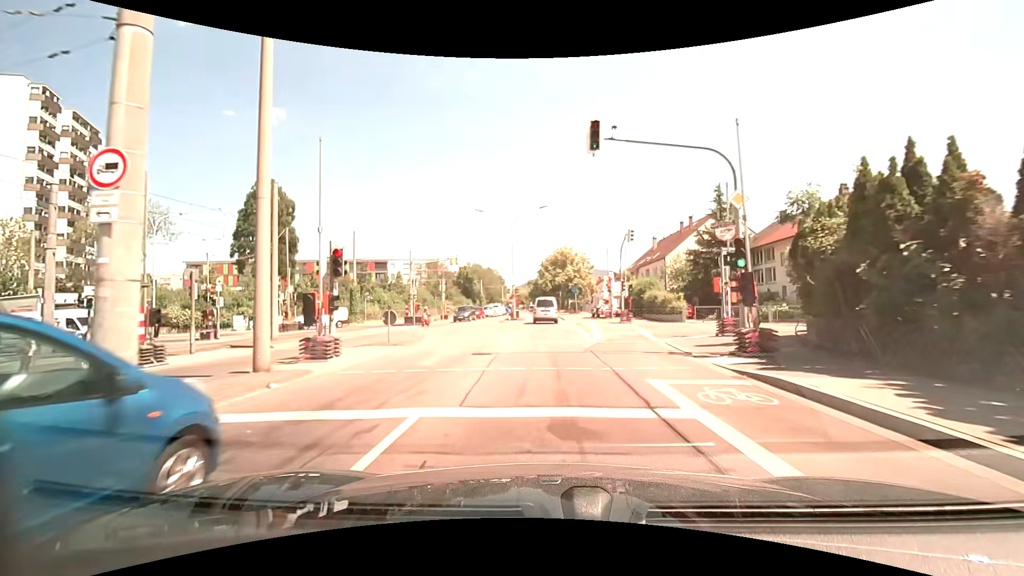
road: tertiary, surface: asphalt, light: Day
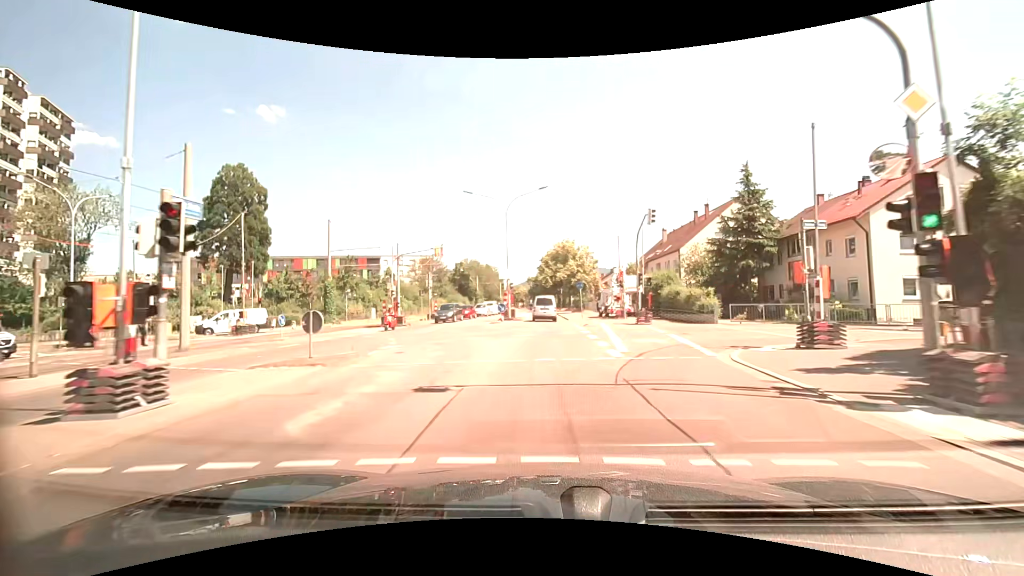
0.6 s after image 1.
(0.0, +6.4) m; +1°
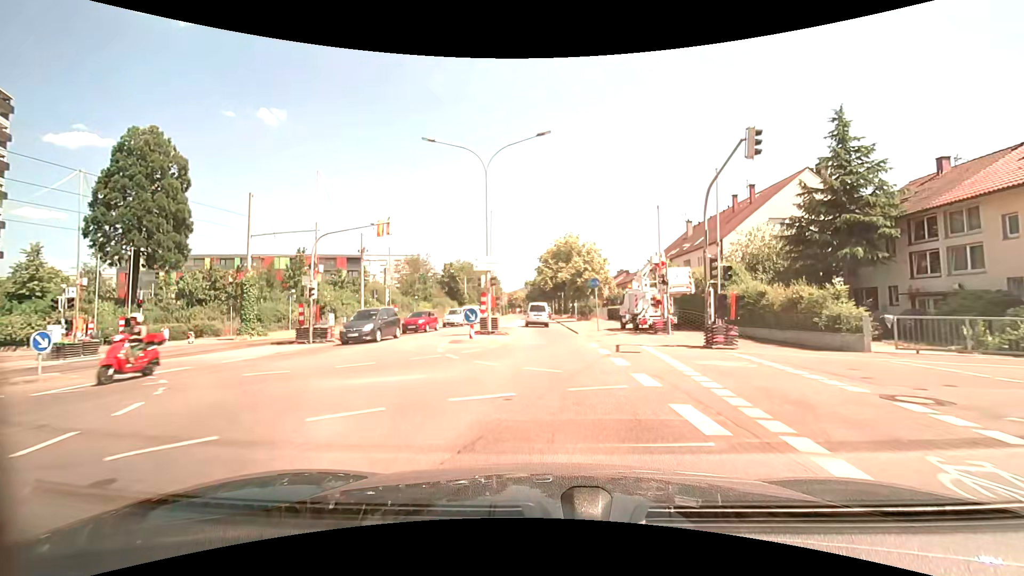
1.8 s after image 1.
(-0.1, +13.0) m; -1°
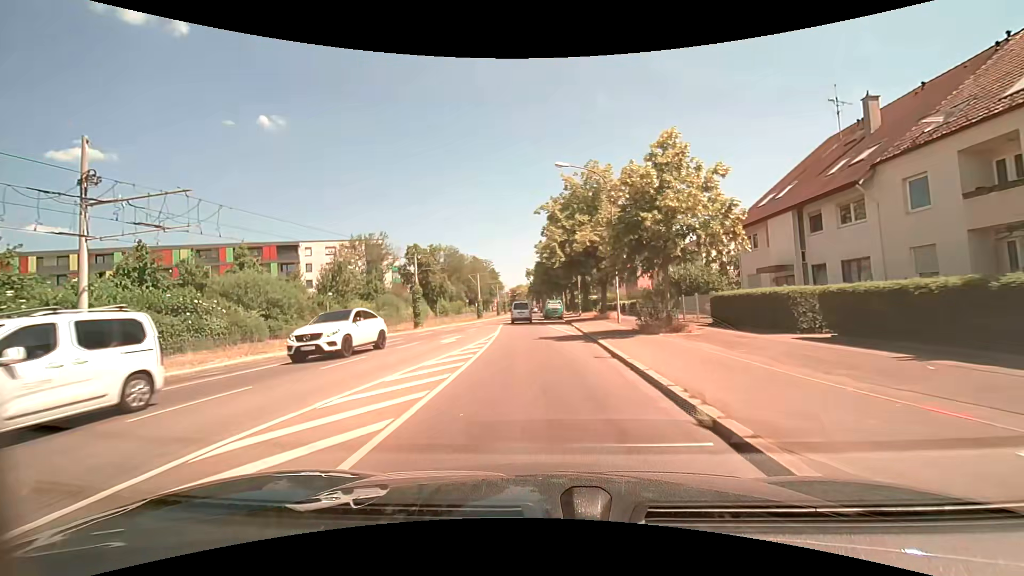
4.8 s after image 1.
(+0.4, +33.3) m; -1°
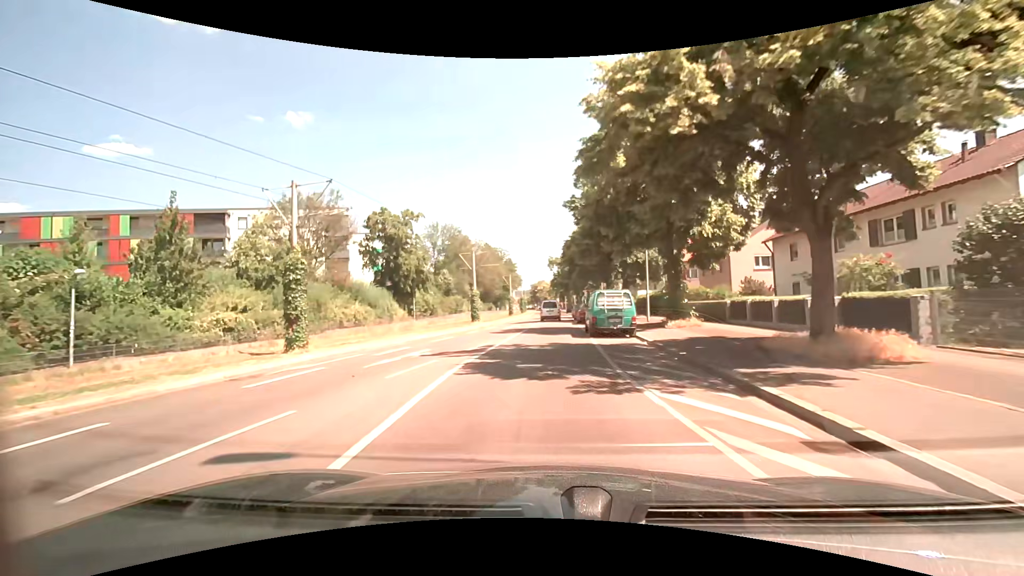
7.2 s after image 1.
(-0.7, +27.5) m; -2°
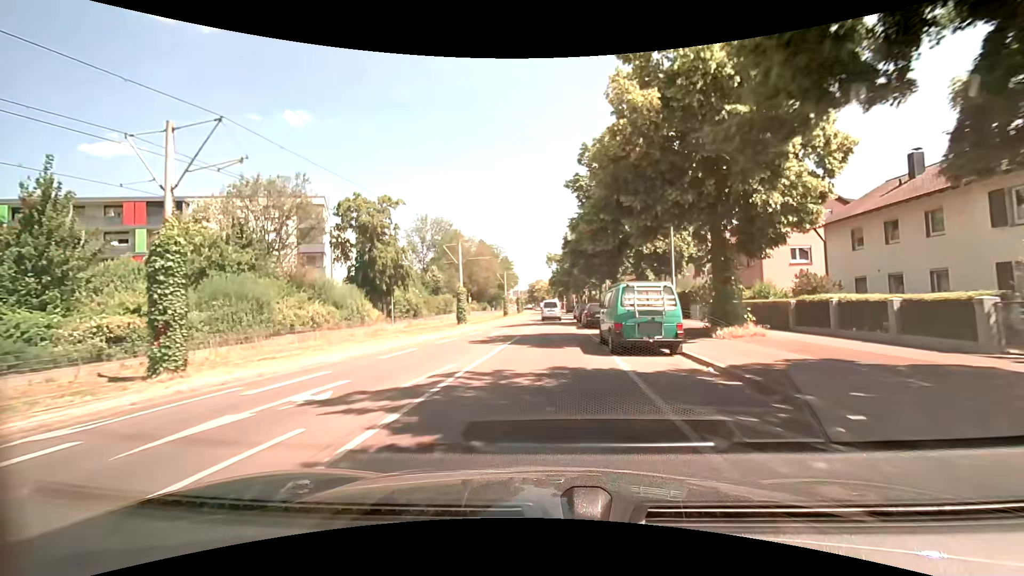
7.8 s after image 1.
(0.0, +7.0) m; 0°
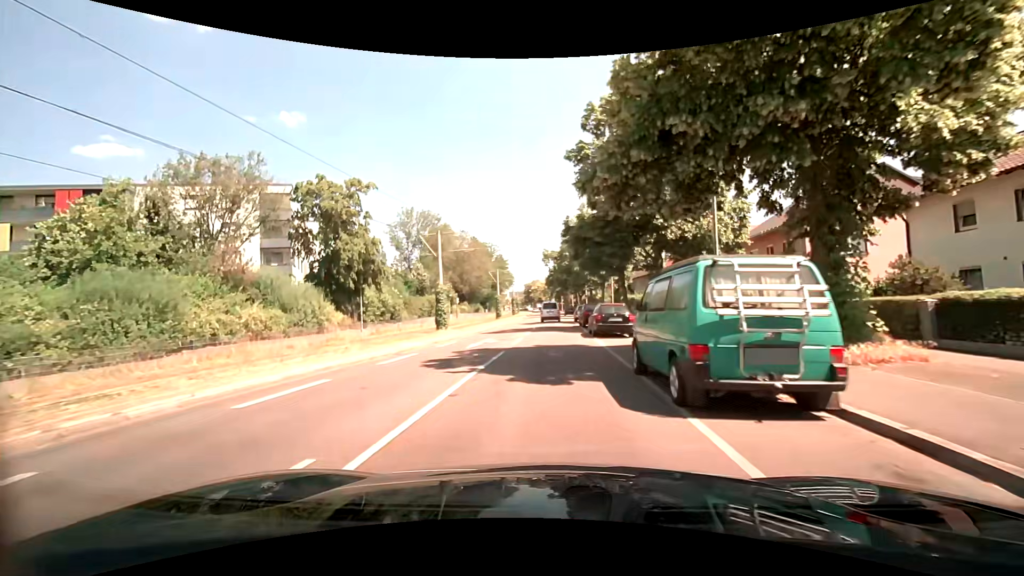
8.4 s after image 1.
(+0.1, +7.0) m; +1°
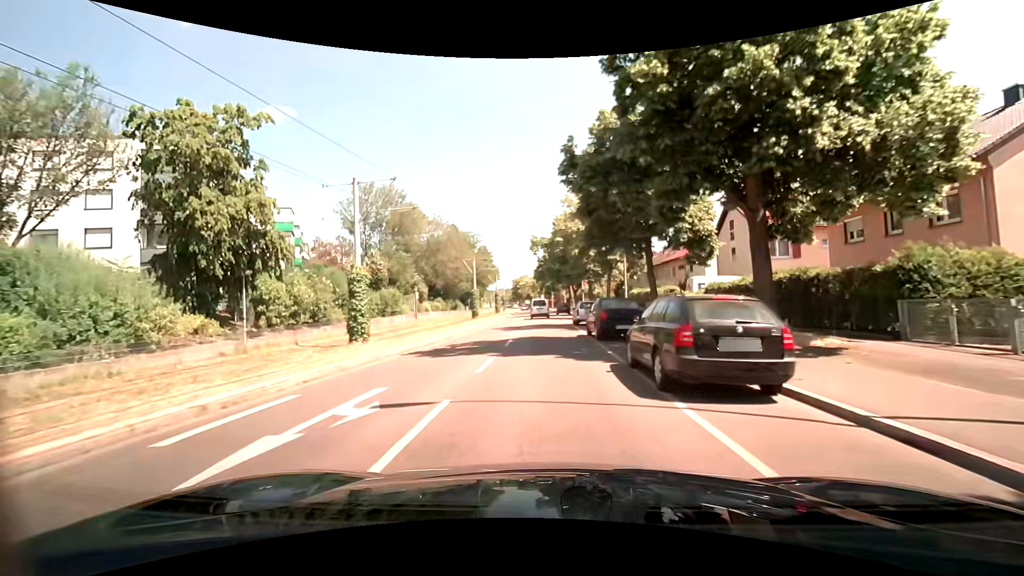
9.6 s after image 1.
(+0.1, +14.0) m; +1°
(0, +10) (0, +20) (0, +30) (0, +40) (0, +50) (0, +60) (0, +70) (0, +80) (0, +90) (0, +100) m
